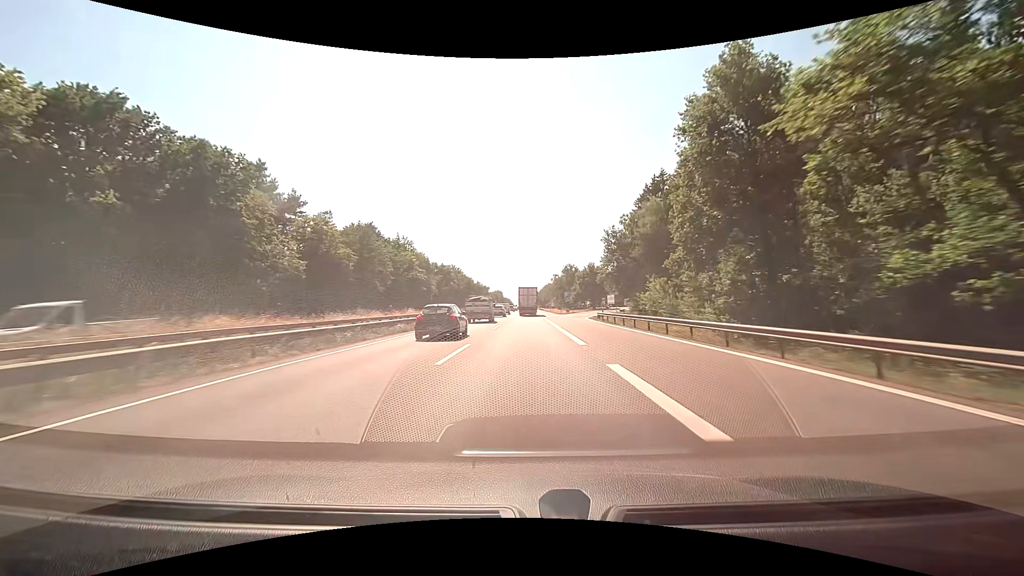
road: motorway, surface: asphalt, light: Day
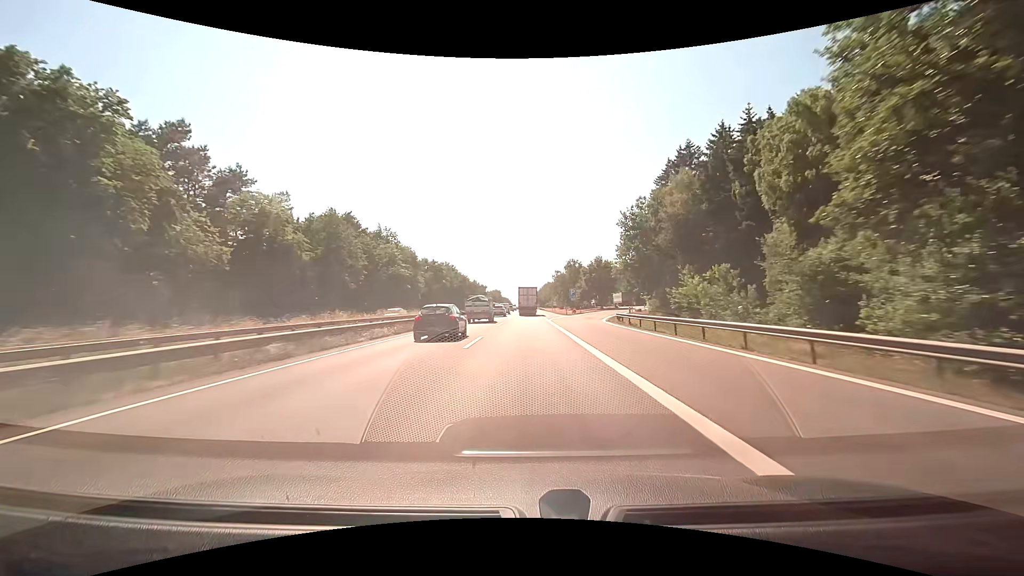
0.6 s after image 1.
(0.0, +13.7) m; 0°
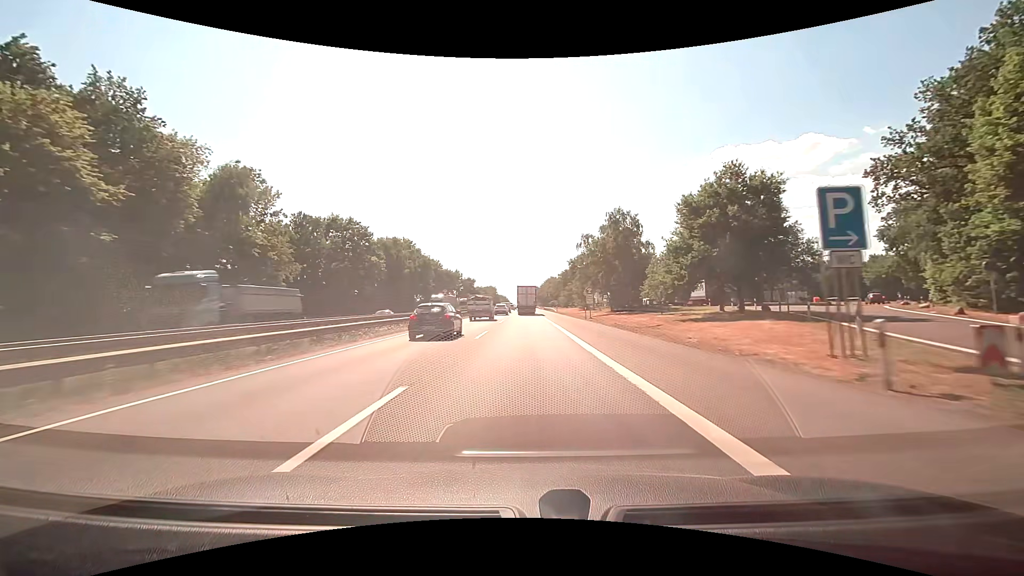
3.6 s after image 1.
(+0.3, +68.5) m; 0°
(0, +10) (0, +20) (0, +30) (0, +40) (0, +50) (0, +60) (0, +70) (0, +80) (0, +90) (0, +100) m
